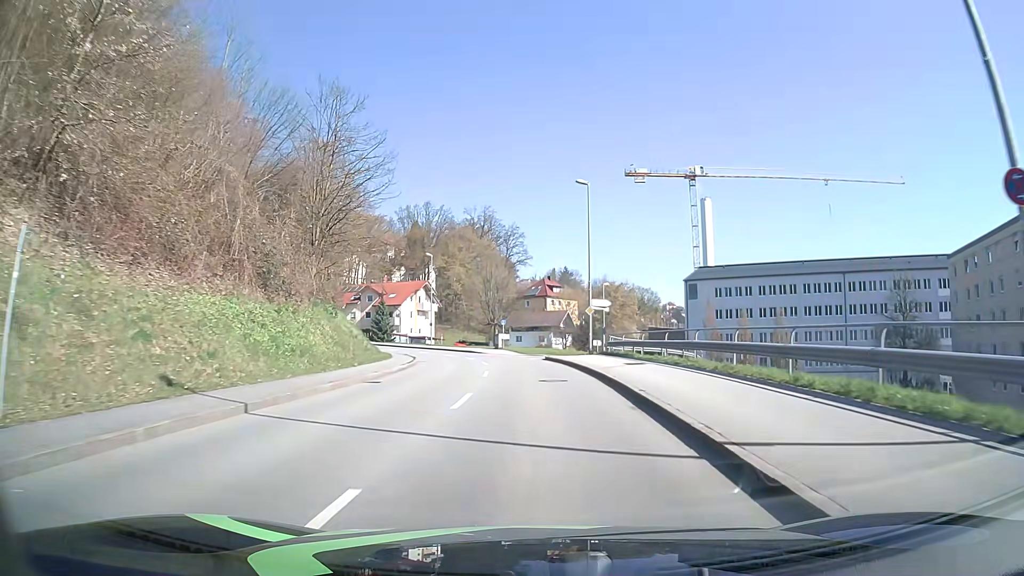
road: tertiary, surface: asphalt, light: Day
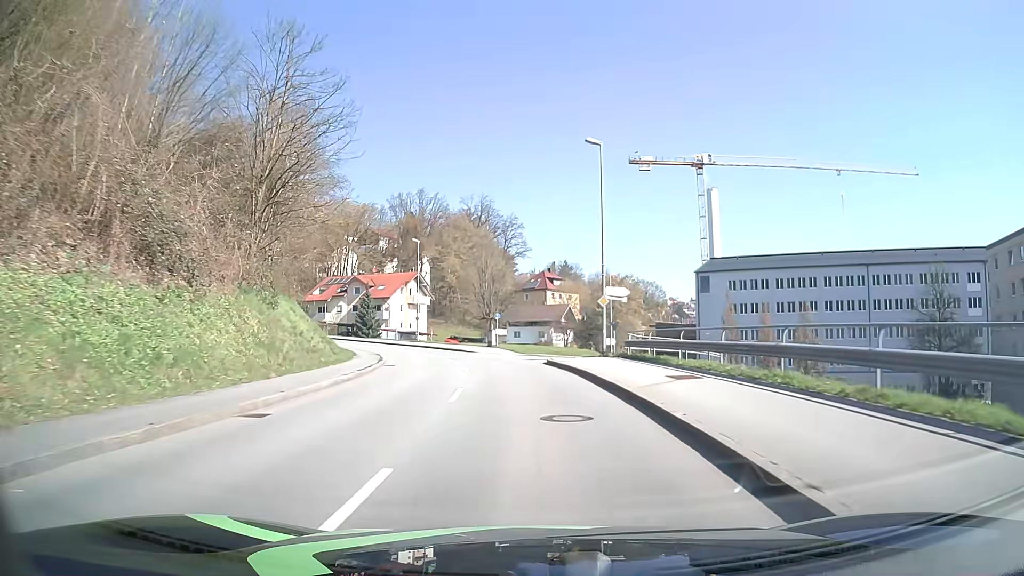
(0.0, +8.1) m; 0°
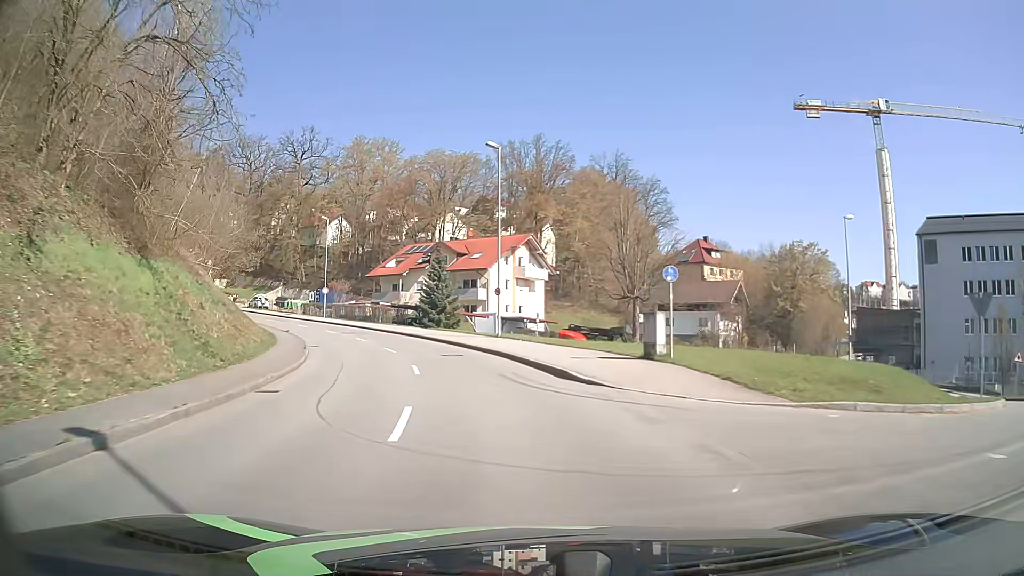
(-2.3, +31.9) m; -11°
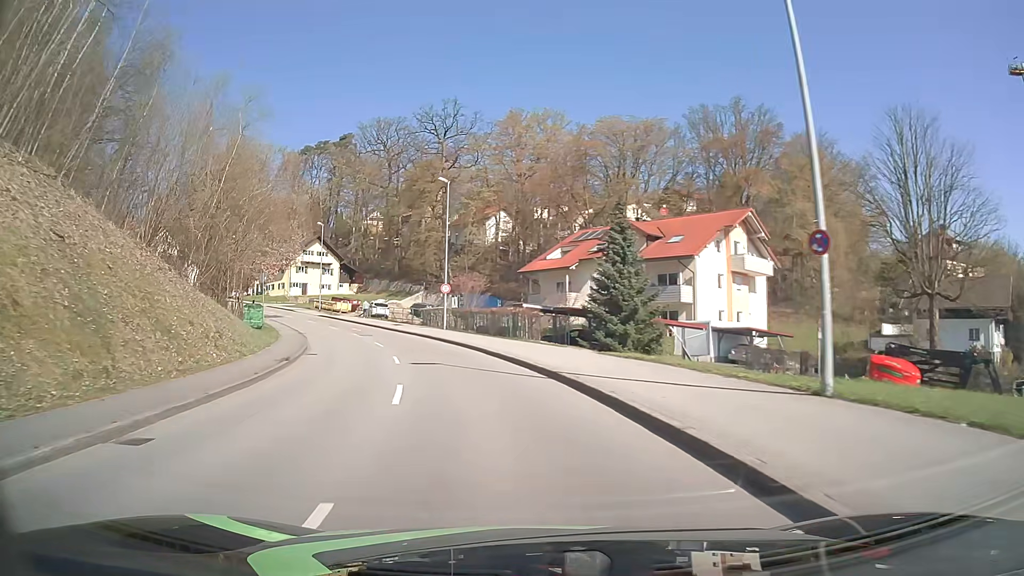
(-3.2, +23.7) m; -16°
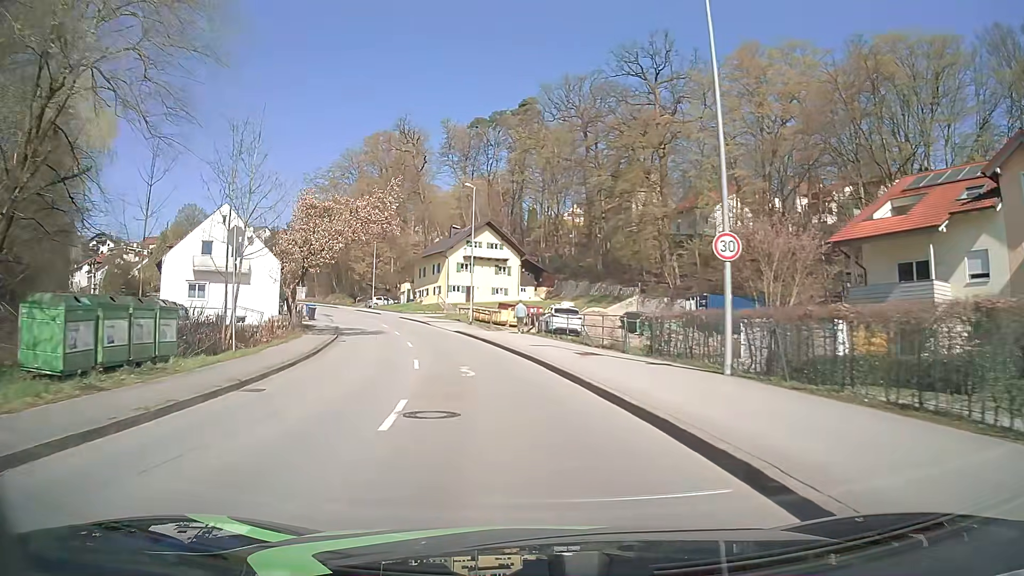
(-5.0, +29.2) m; -18°
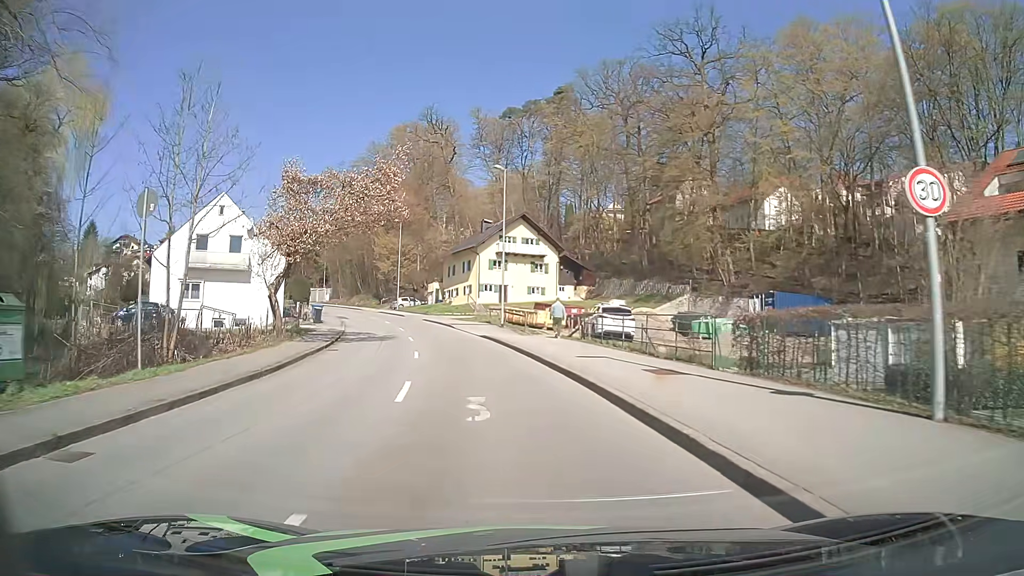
(-0.2, +6.6) m; -3°
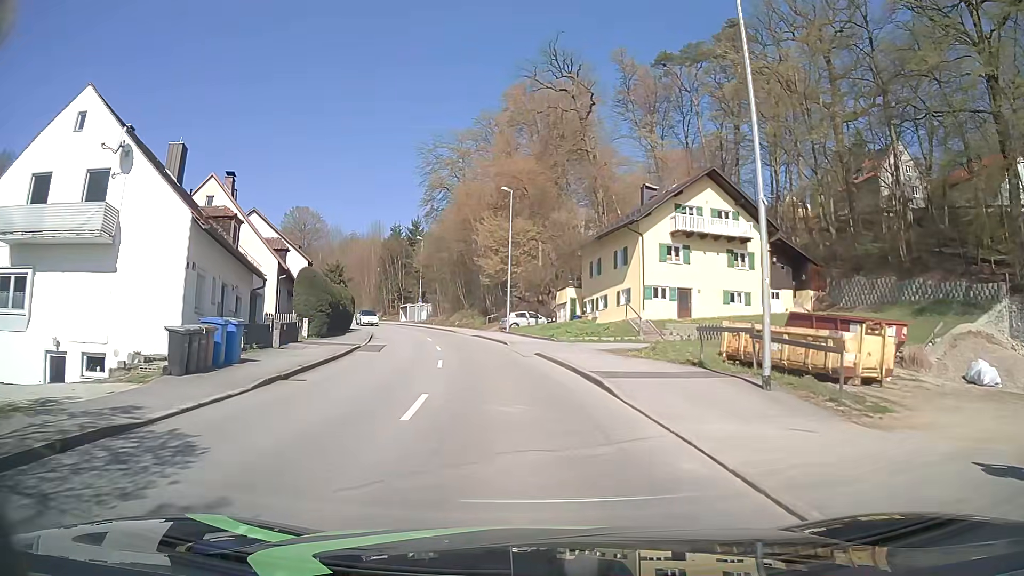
(-3.2, +28.3) m; -12°
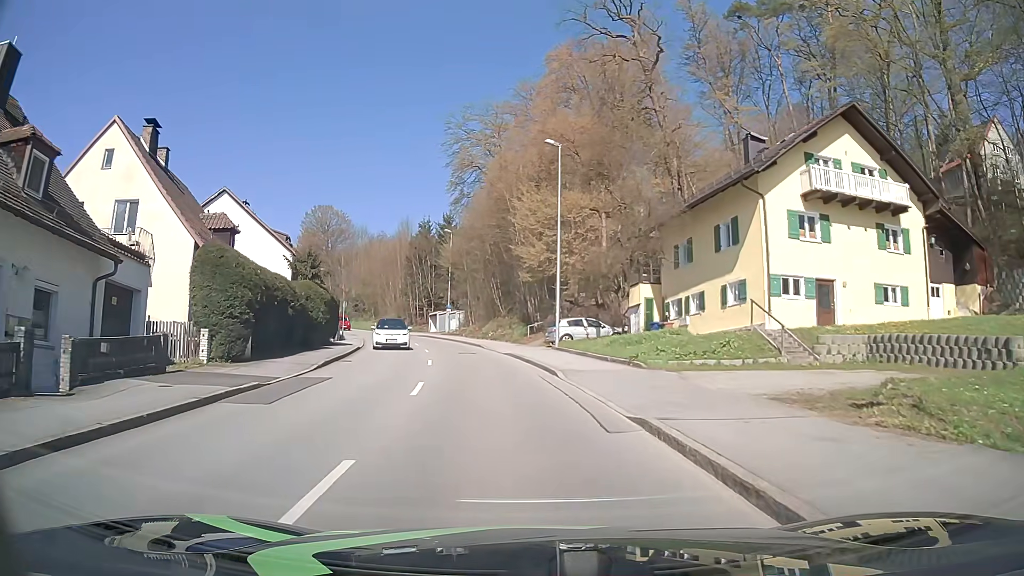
(-0.5, +14.4) m; -5°
(0, +10) (-1, +20) (-2, +30) (-4, +40) (-7, +49) (-10, +59) (-14, +68) (-18, +77) (-23, +86) (-28, +95) m
